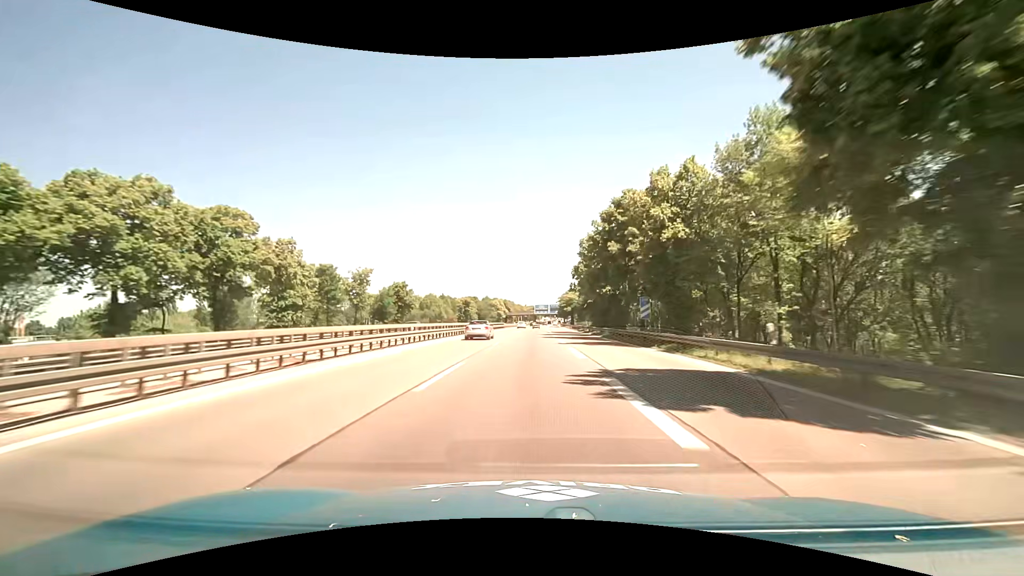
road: motorway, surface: asphalt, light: Day
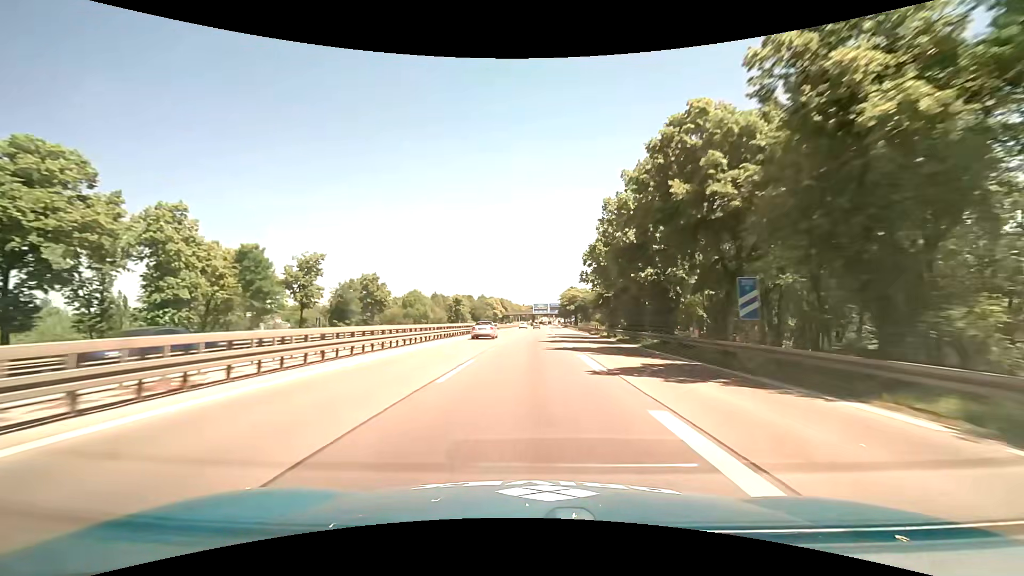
(0.0, +16.2) m; 0°
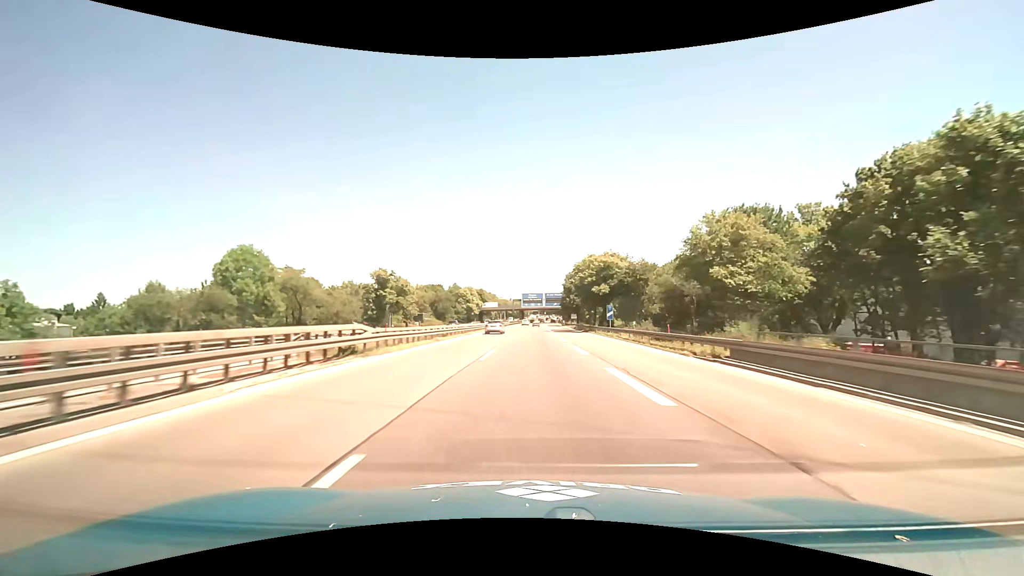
(+0.5, +66.1) m; +1°
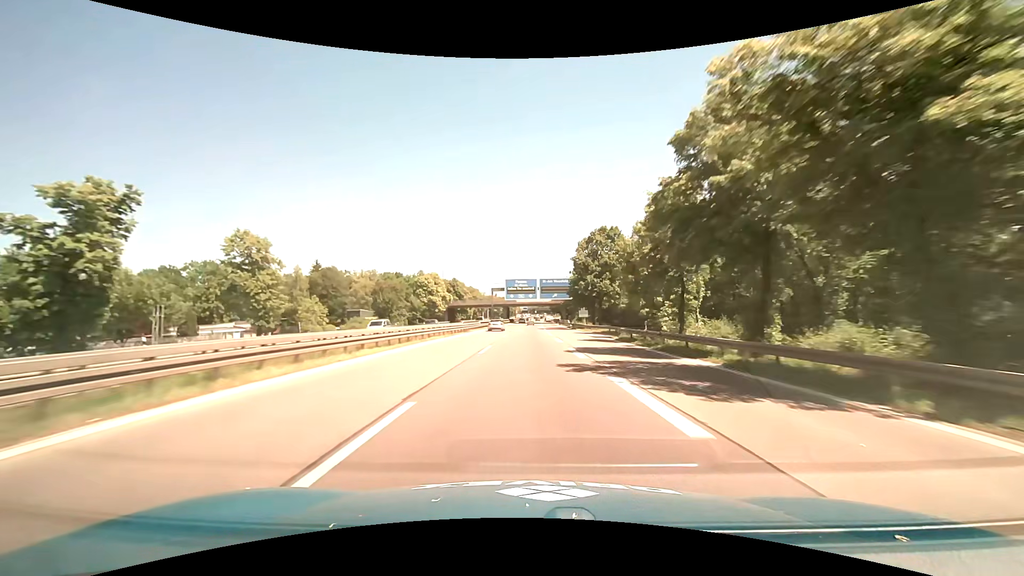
(+0.6, +50.9) m; +1°
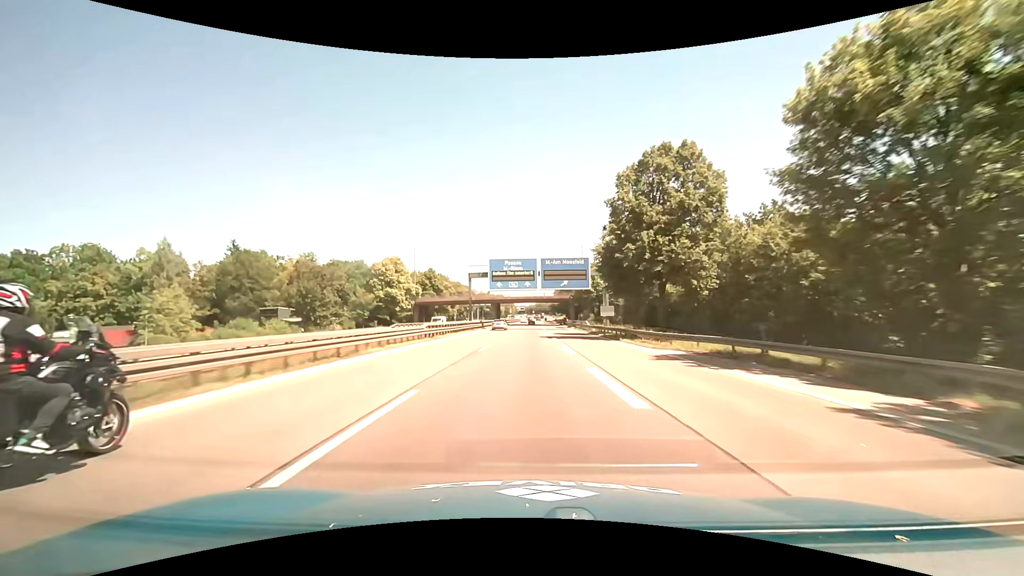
(+0.2, +34.5) m; 0°
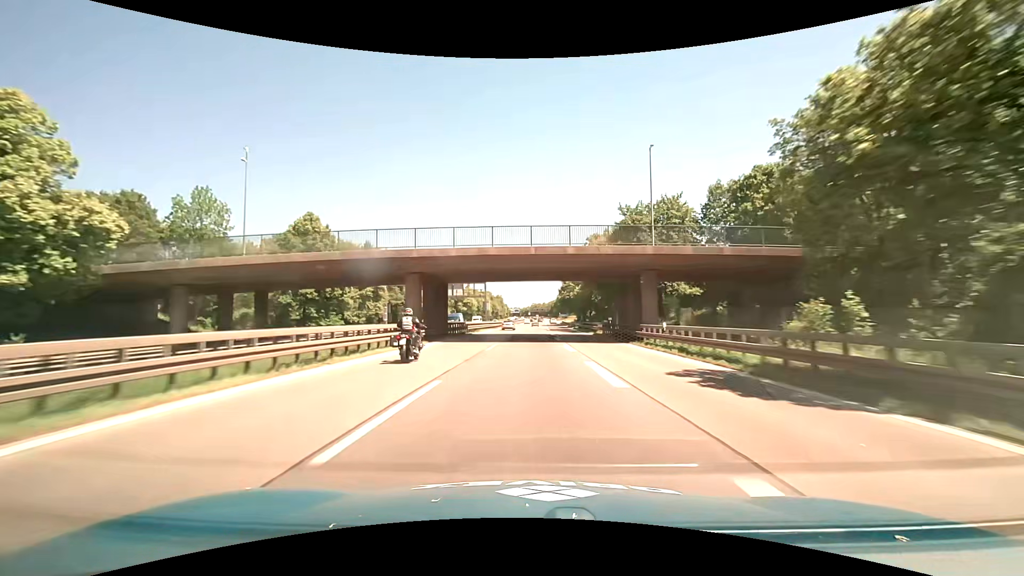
(+0.1, +70.3) m; 0°
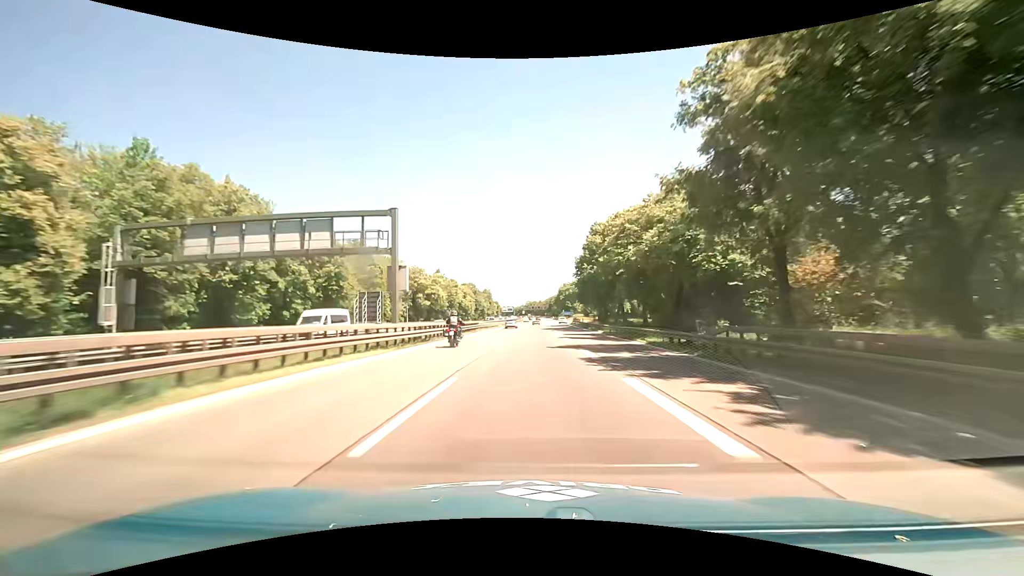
(+0.4, +53.7) m; +1°
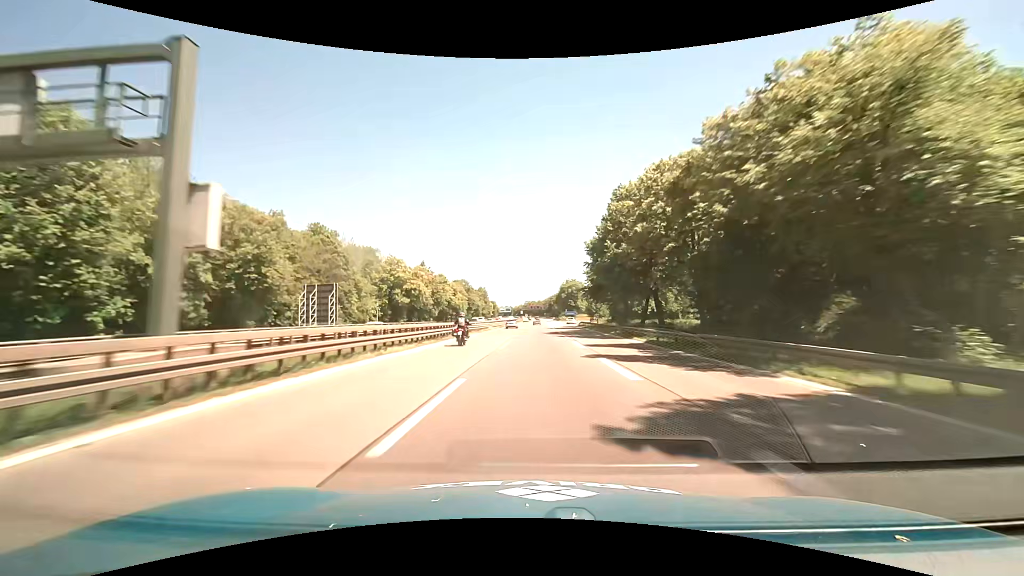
(0.0, +18.0) m; 0°
(0, +10) (0, +20) (0, +30) (0, +40) (0, +50) (0, +60) (+1, +70) (+1, +80) (+1, +90) (+1, +100) m
